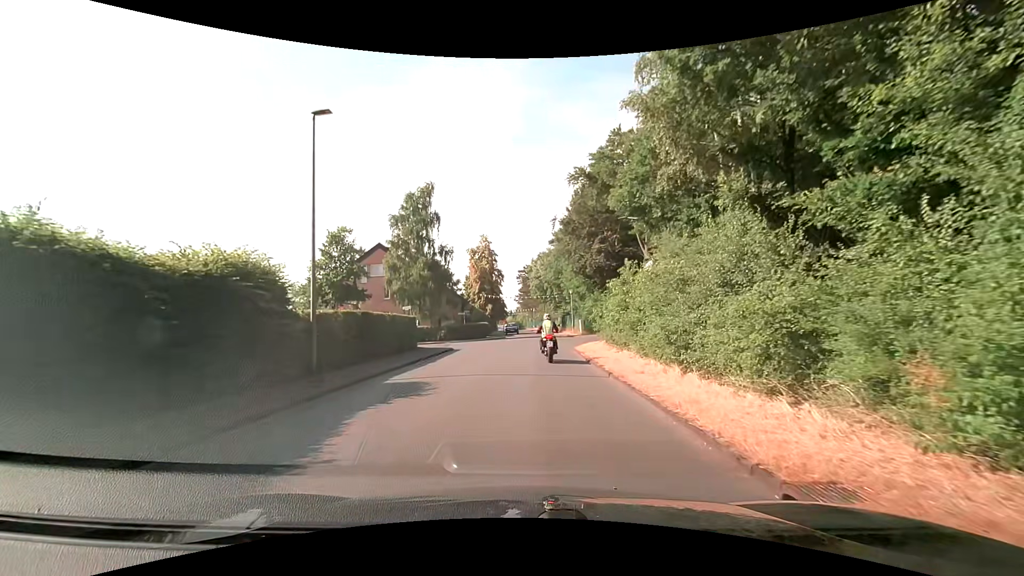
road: unclassified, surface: asphalt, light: Day
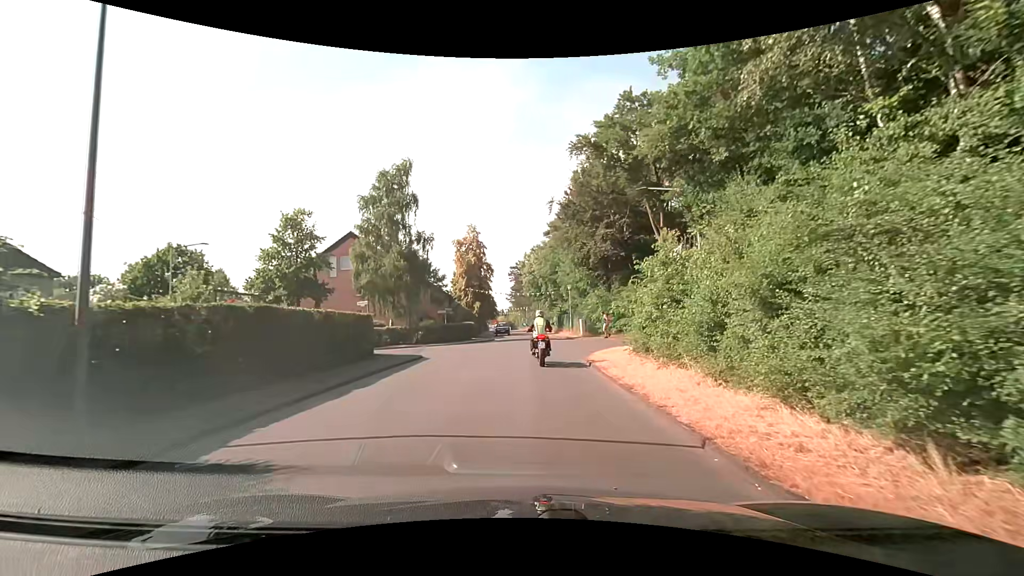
(0.0, +7.0) m; 0°
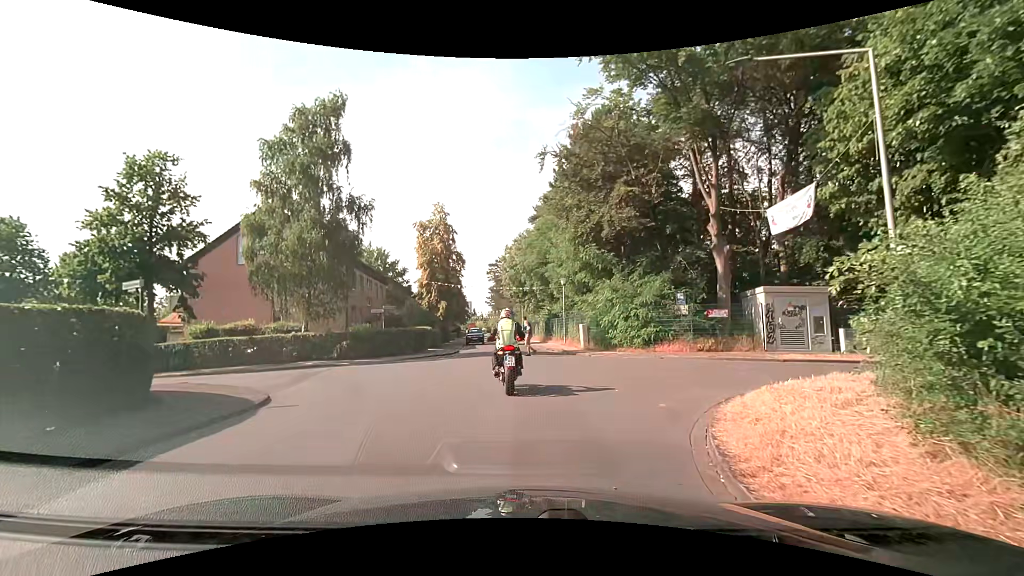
(+0.4, +12.9) m; +2°
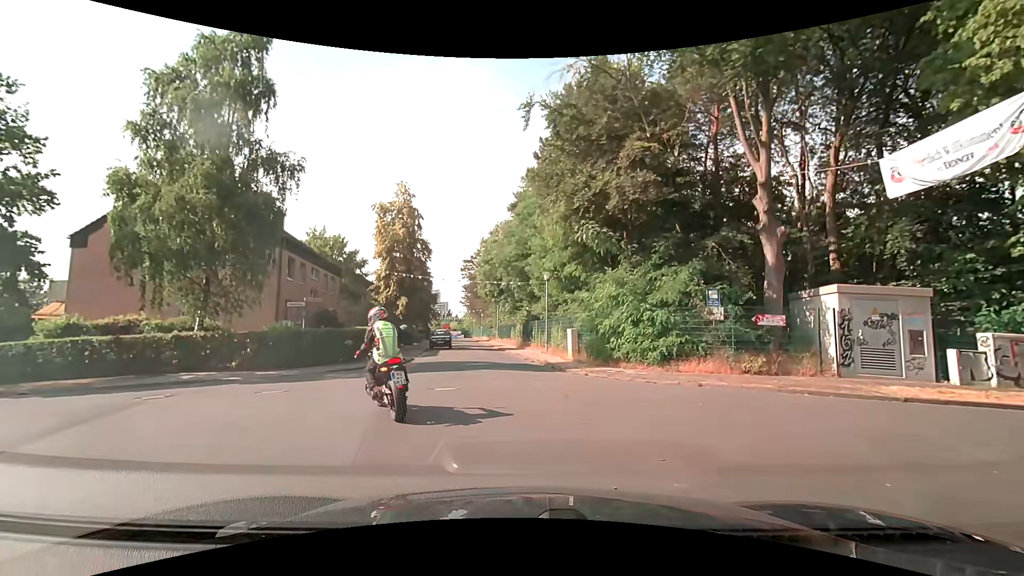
(+0.3, +6.9) m; +4°
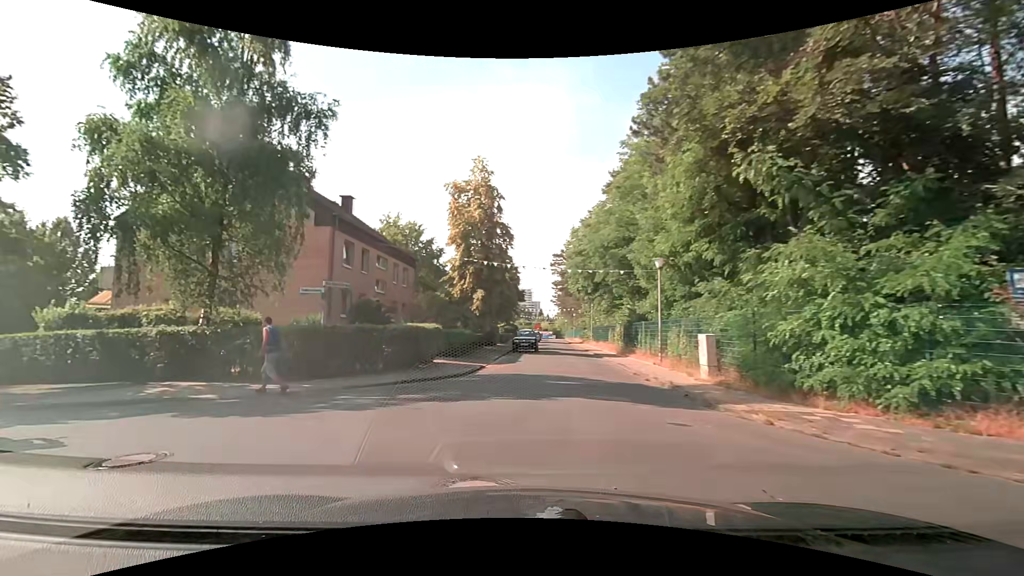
(-0.1, +6.9) m; -9°
